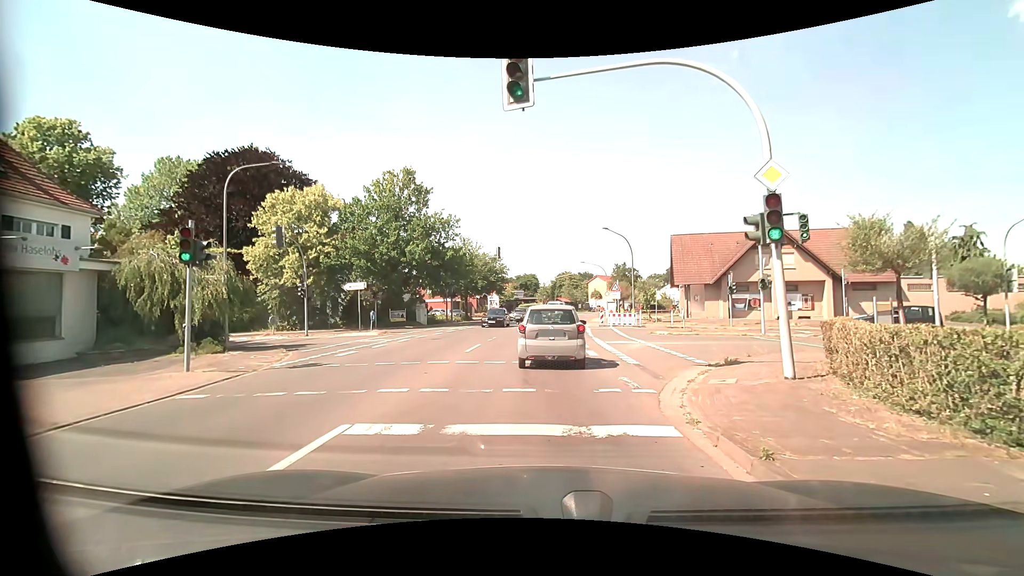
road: tertiary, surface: asphalt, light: Day
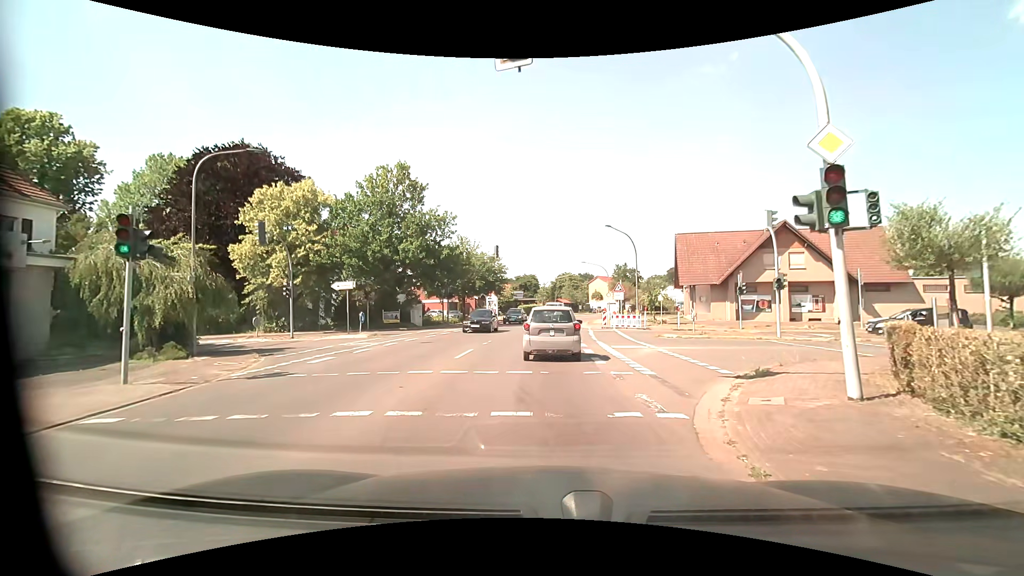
(0.0, +2.0) m; +1°
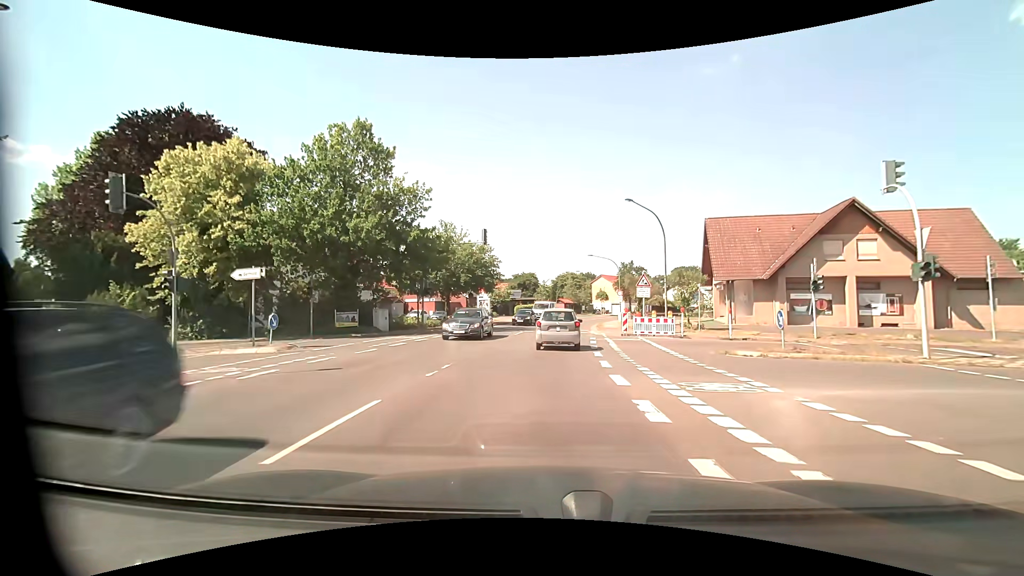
(0.0, +10.0) m; +1°
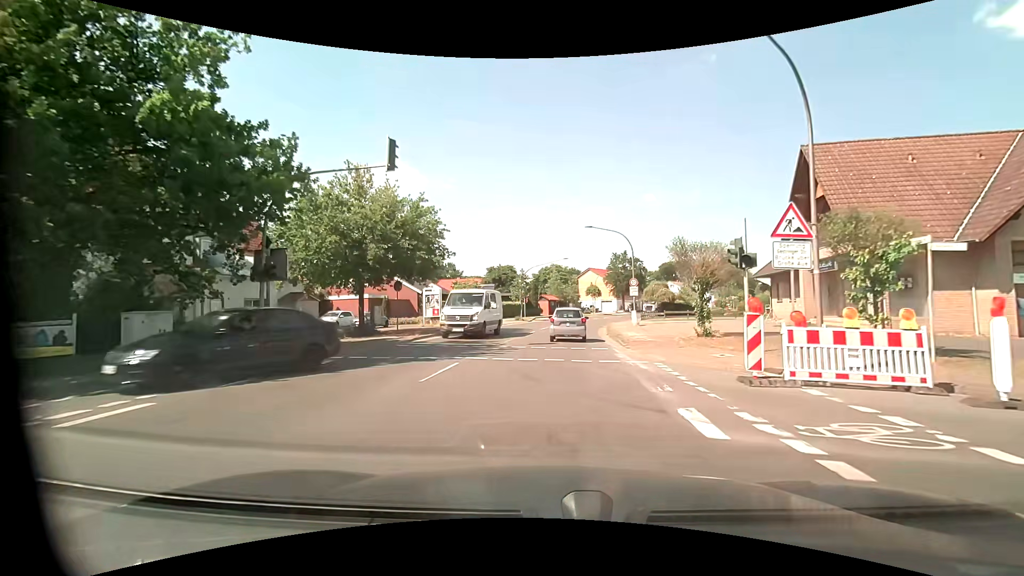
(+0.1, +19.2) m; +2°
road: secondary
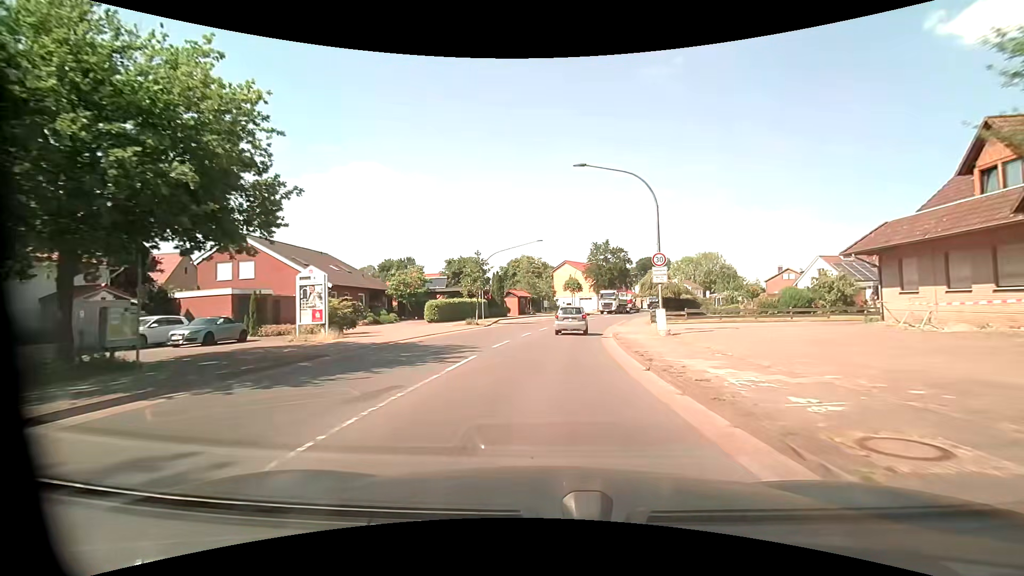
(+0.4, +16.6) m; +4°
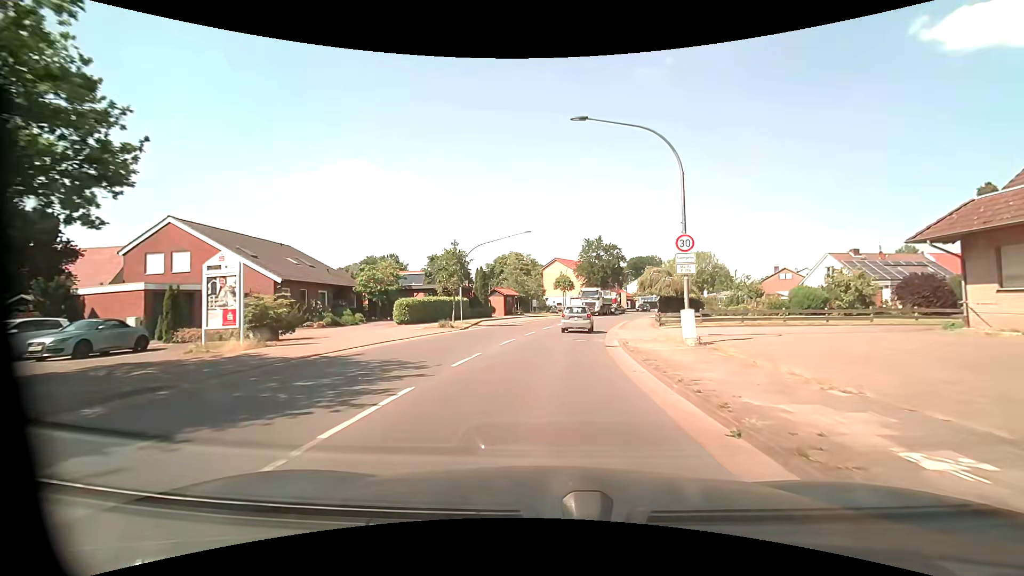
(0.0, +5.6) m; +1°
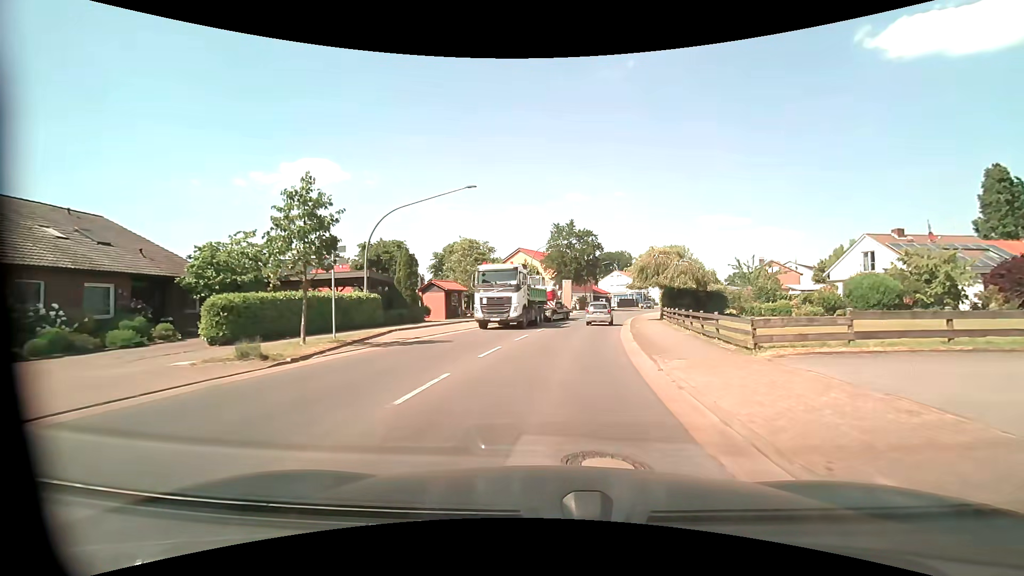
(+0.6, +16.4) m; +4°
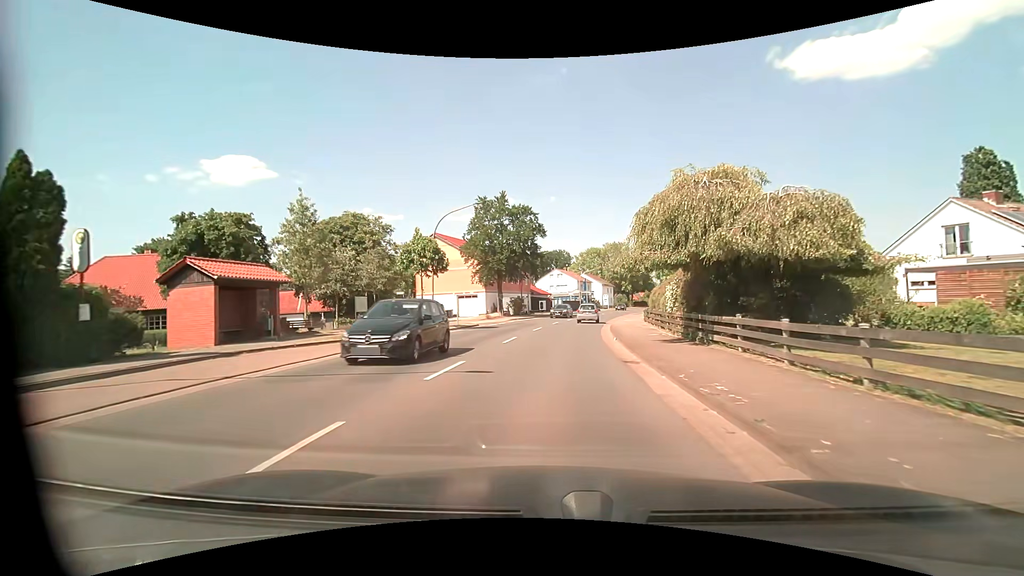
(+1.5, +21.4) m; +7°
(0, +10) (+1, +20) (+2, +30) (+3, +40) (+5, +50) (+7, +60) (+9, +69) (+12, +79) (+14, +89) (+17, +98) m
